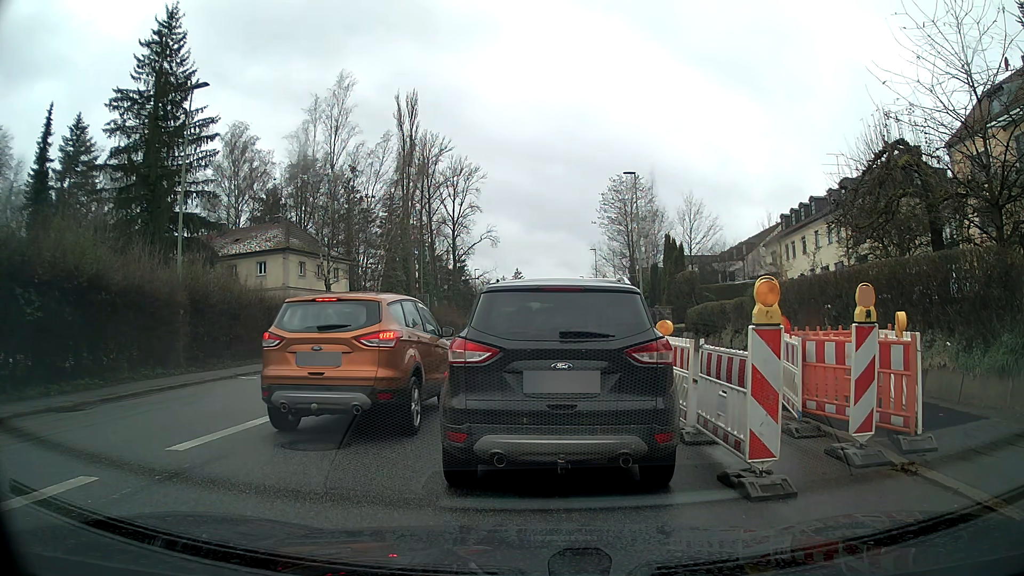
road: tertiary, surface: asphalt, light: Day
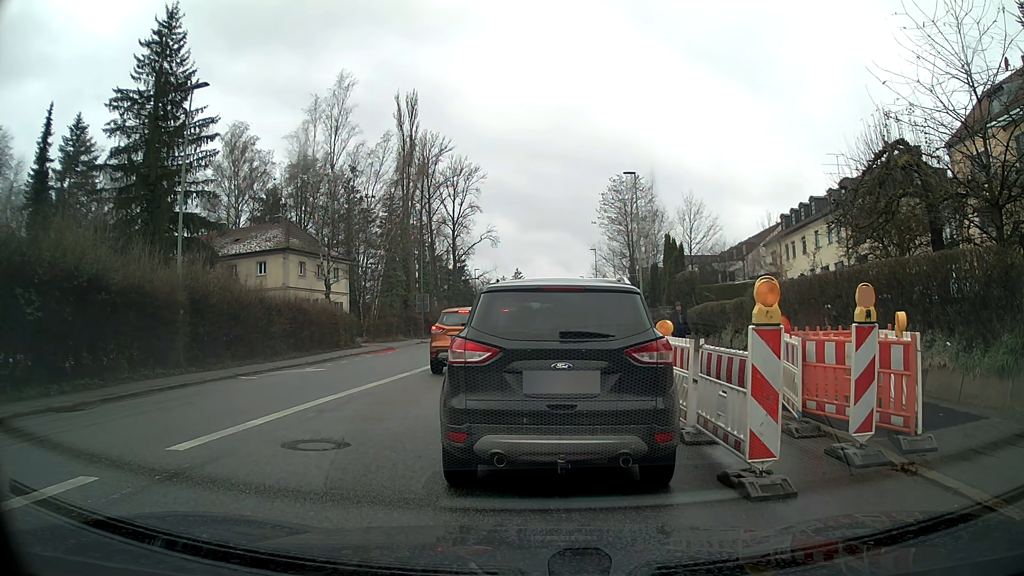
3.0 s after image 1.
(0.0, 0.0) m; 0°
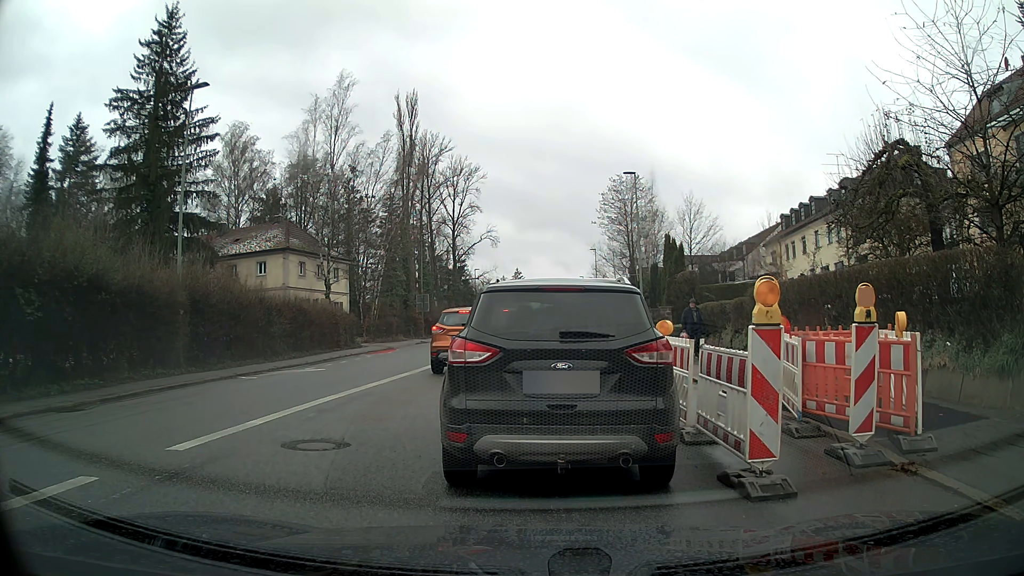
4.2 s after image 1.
(0.0, 0.0) m; 0°
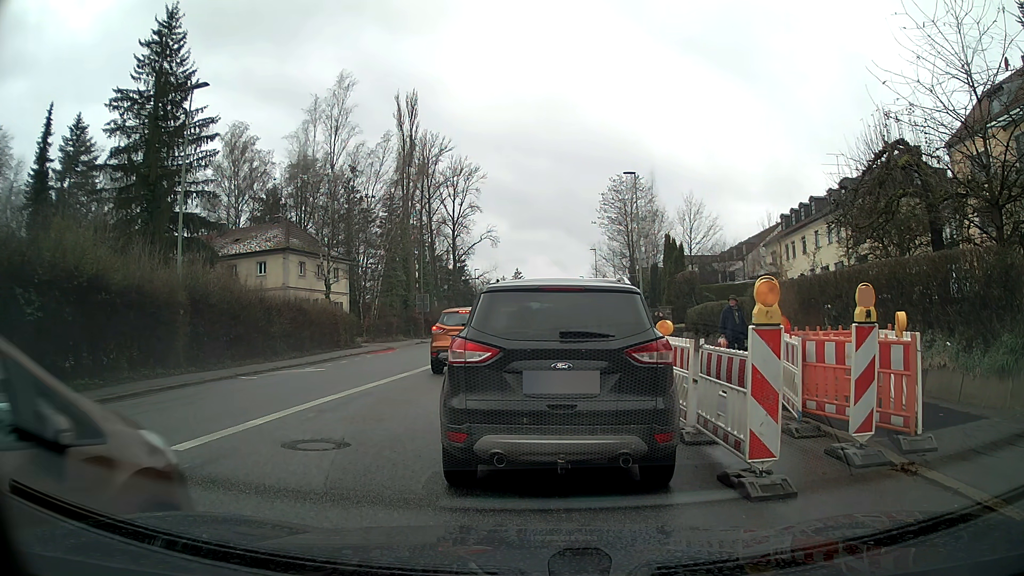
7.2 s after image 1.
(0.0, 0.0) m; 0°
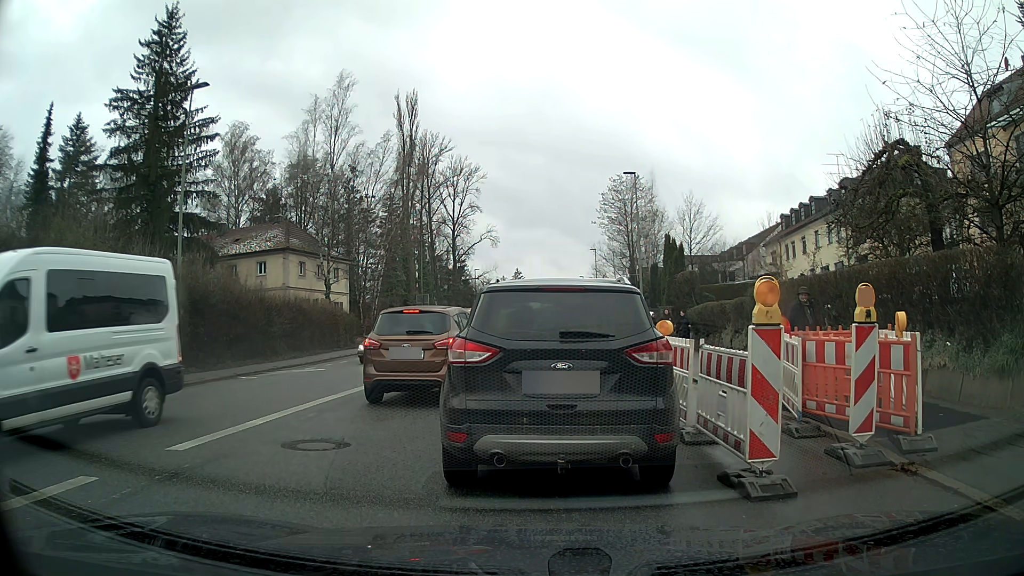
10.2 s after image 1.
(0.0, 0.0) m; 0°
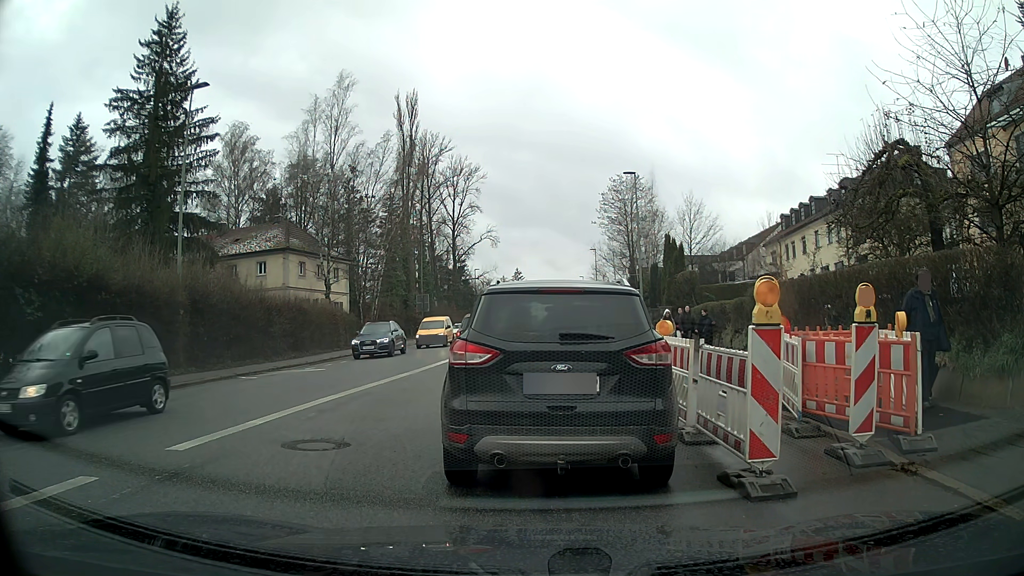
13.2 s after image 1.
(0.0, 0.0) m; 0°
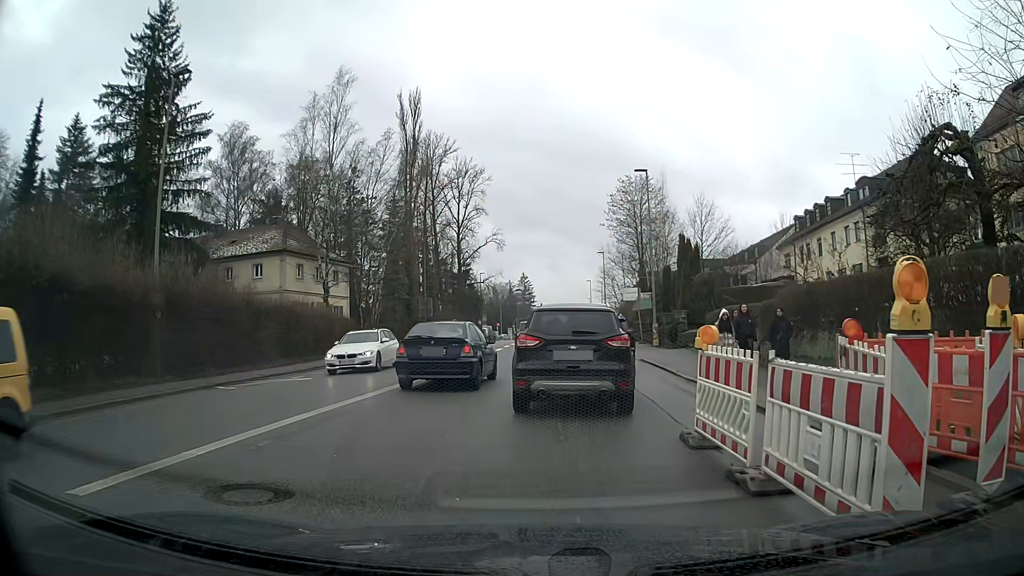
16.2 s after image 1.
(0.0, +2.2) m; -1°
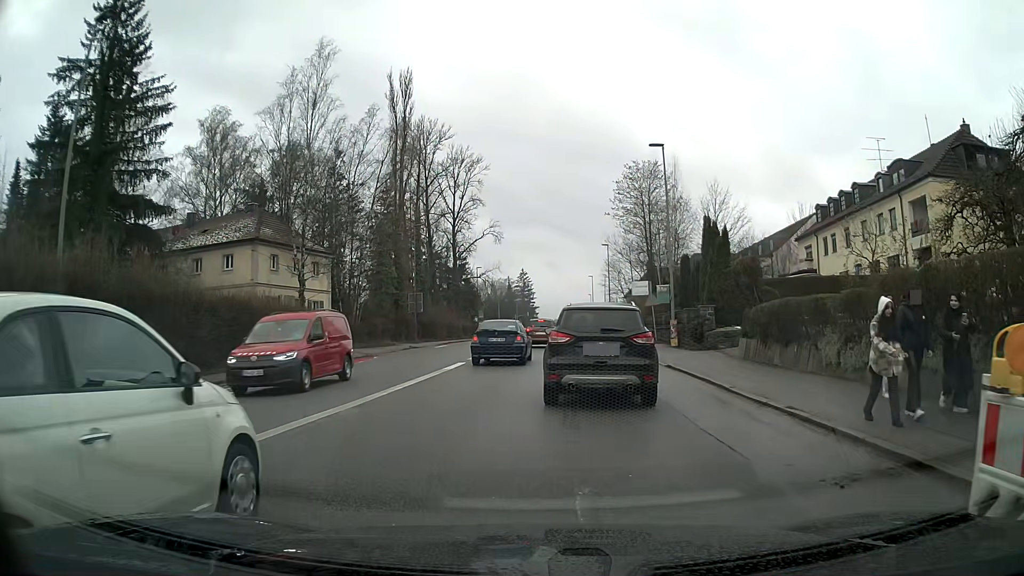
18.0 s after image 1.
(0.0, +5.4) m; +1°
(+1, +10) (+2, +20) (+2, +30) (+3, +40) (+3, +50) (+3, +60) (+4, +70) (+4, +80) (+4, +90) (+5, +100) m
